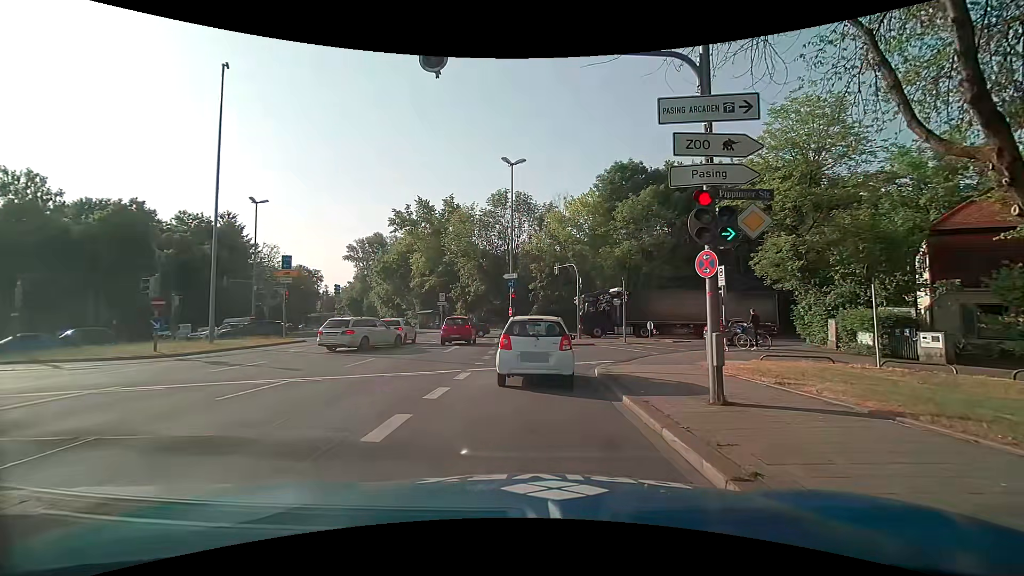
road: primary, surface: asphalt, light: Day
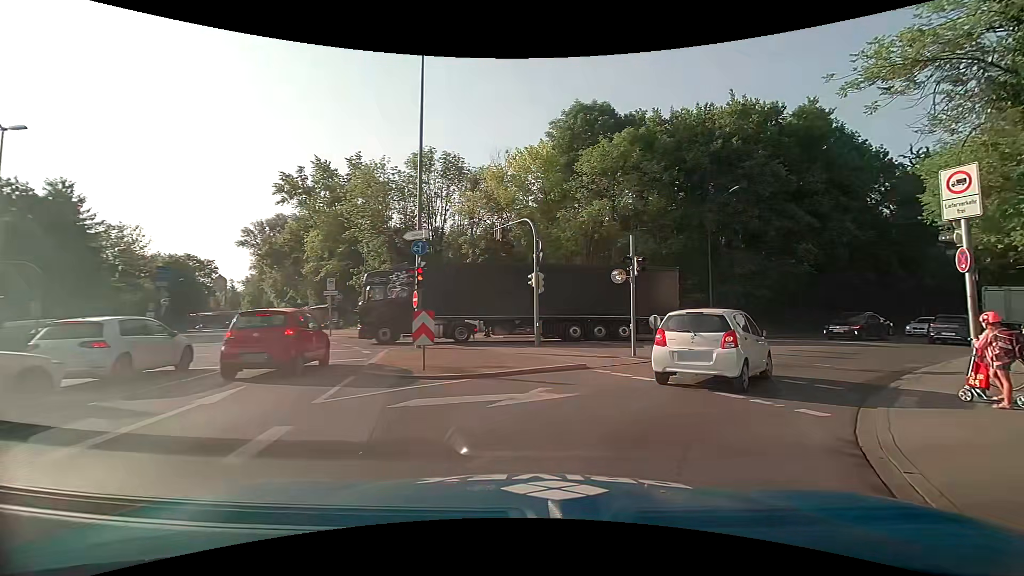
(-0.1, +16.2) m; +7°
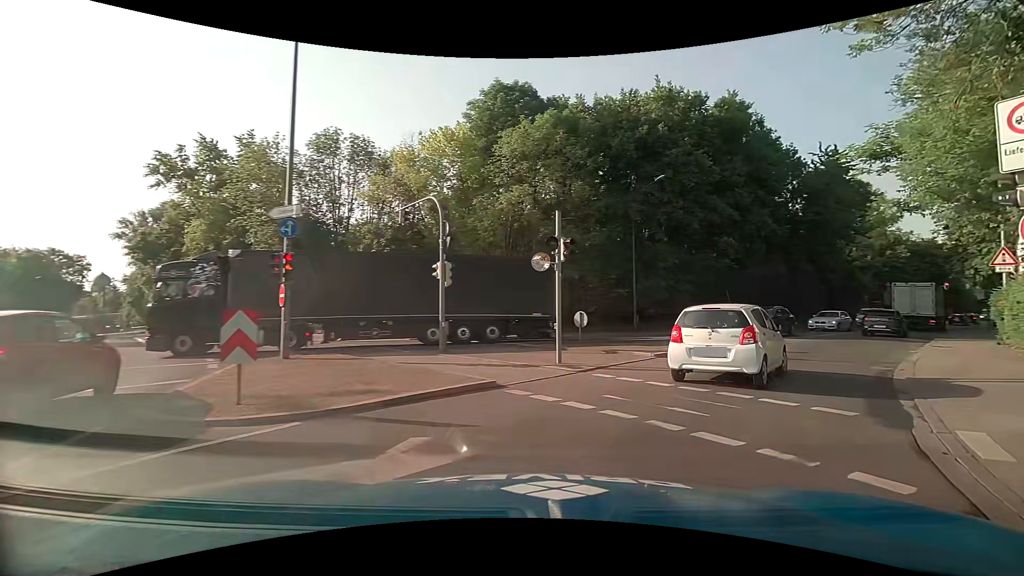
(+0.2, +3.8) m; +9°
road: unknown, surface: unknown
